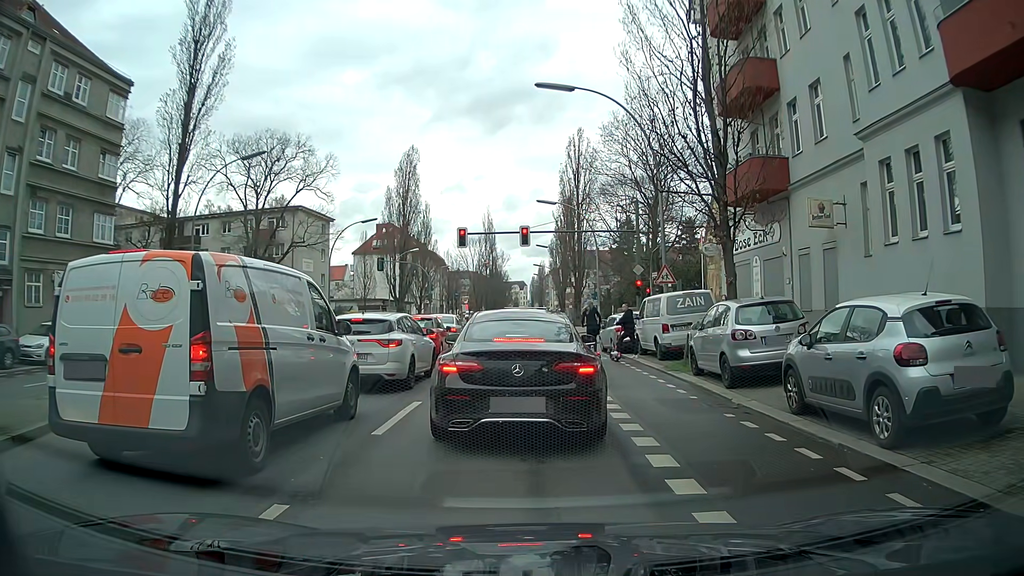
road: secondary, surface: asphalt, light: Day
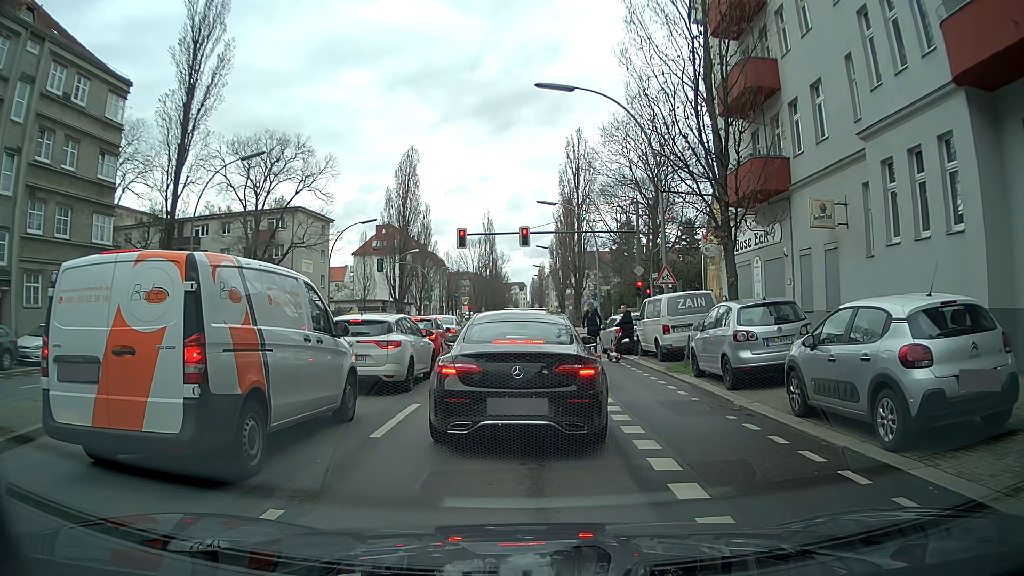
(0.0, +0.2) m; 0°
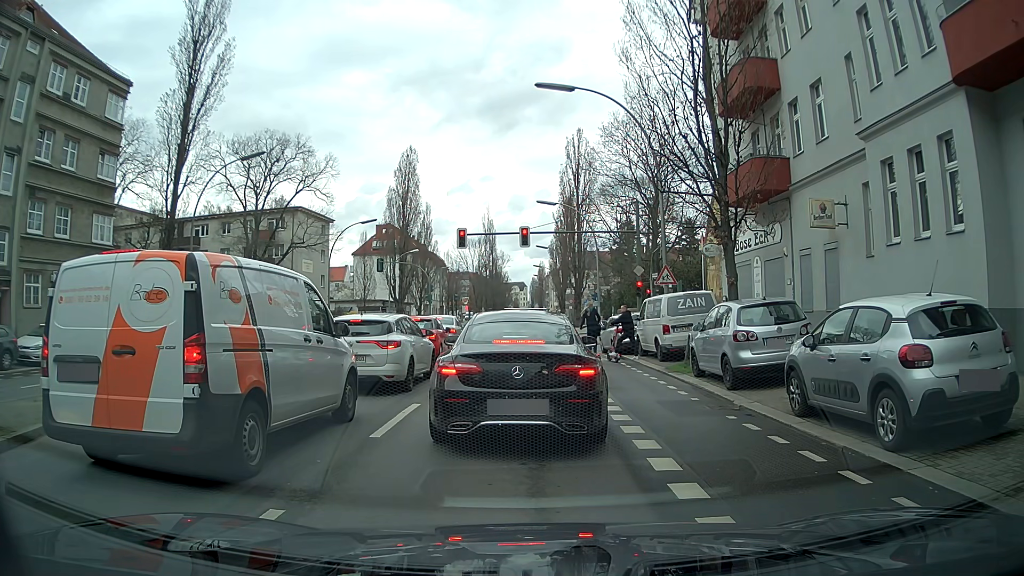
(0.0, 0.0) m; 0°
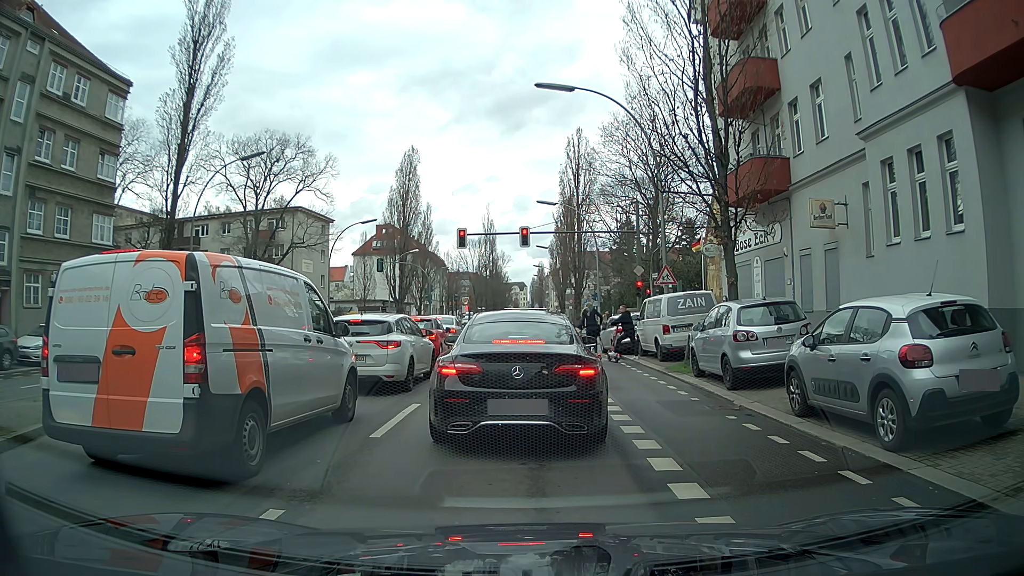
(0.0, 0.0) m; 0°
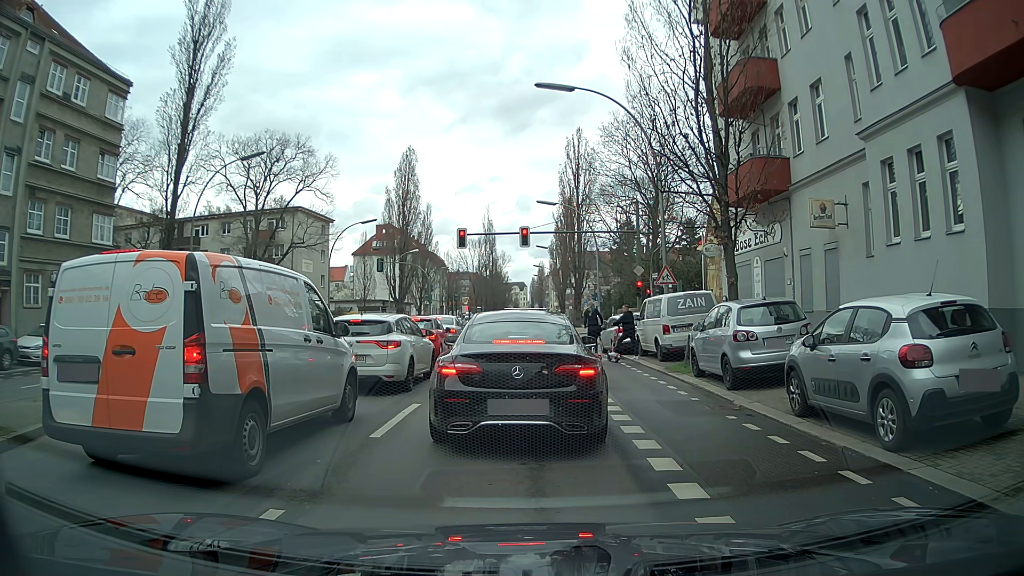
(0.0, 0.0) m; 0°
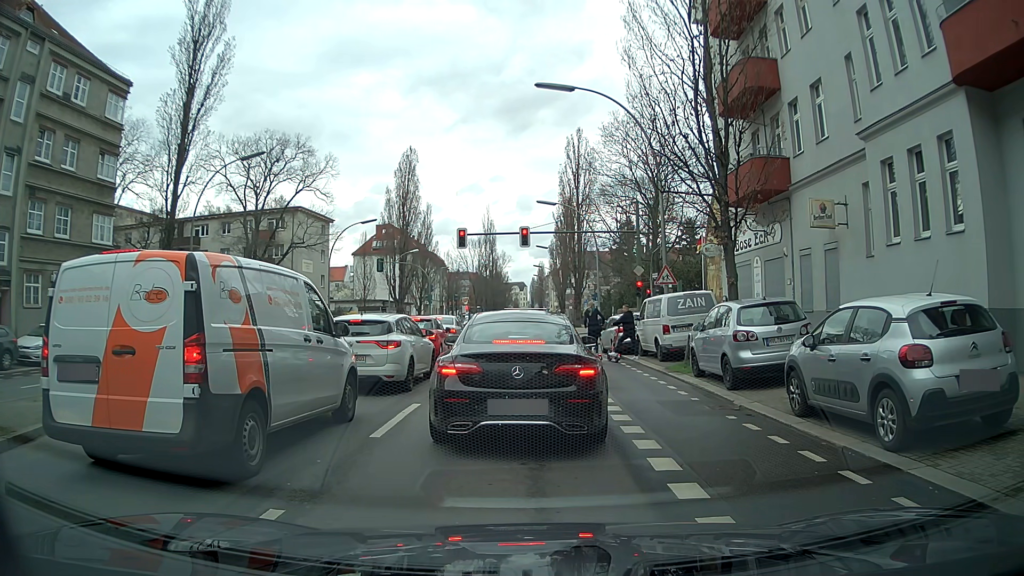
(0.0, 0.0) m; 0°
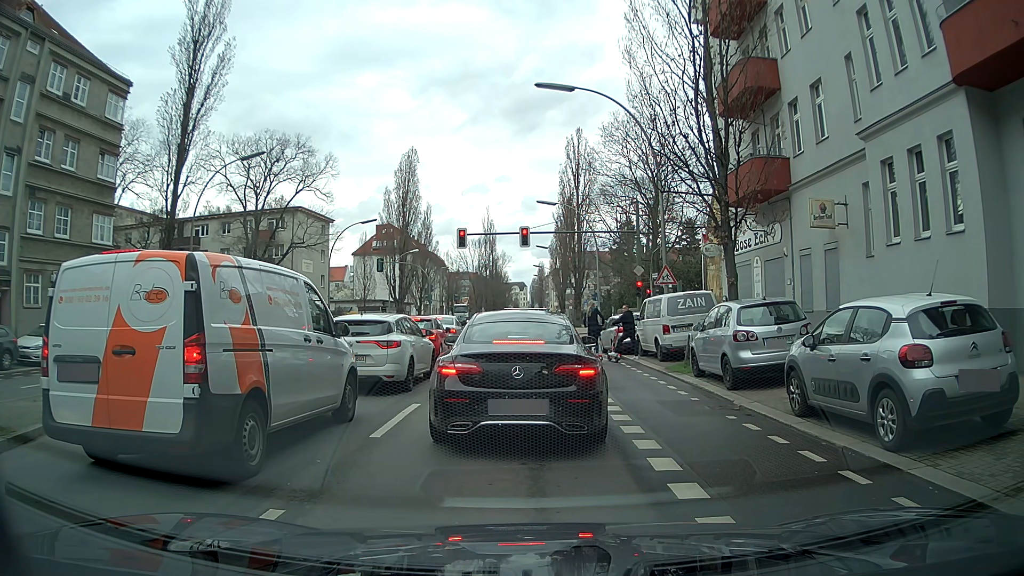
(0.0, 0.0) m; 0°
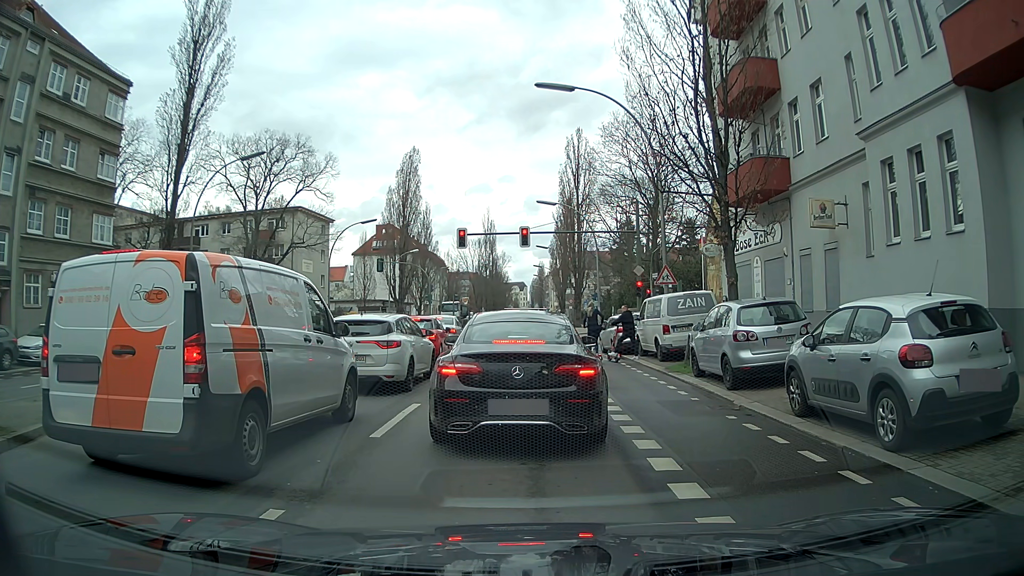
(0.0, 0.0) m; 0°
